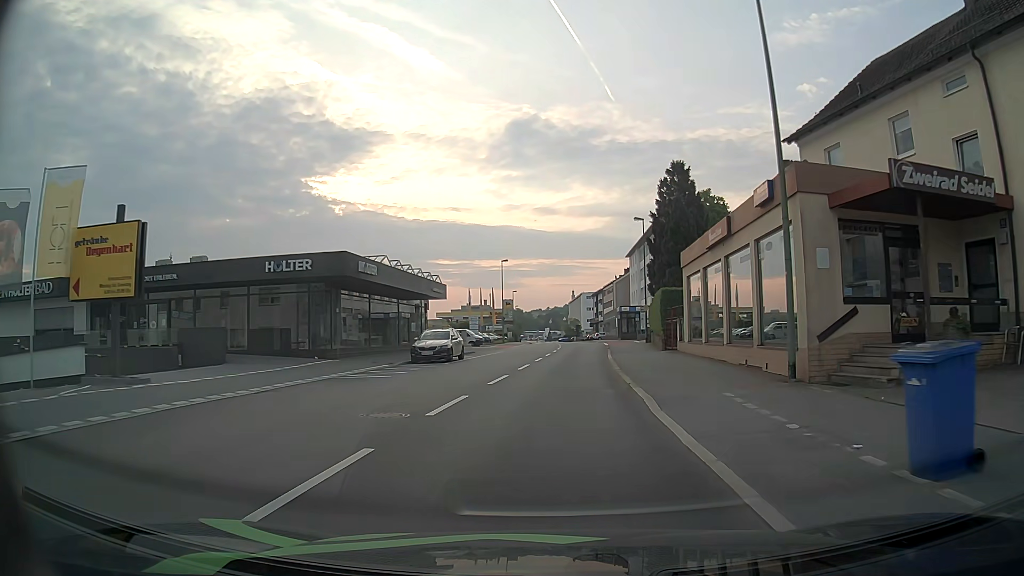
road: tertiary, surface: asphalt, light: Day
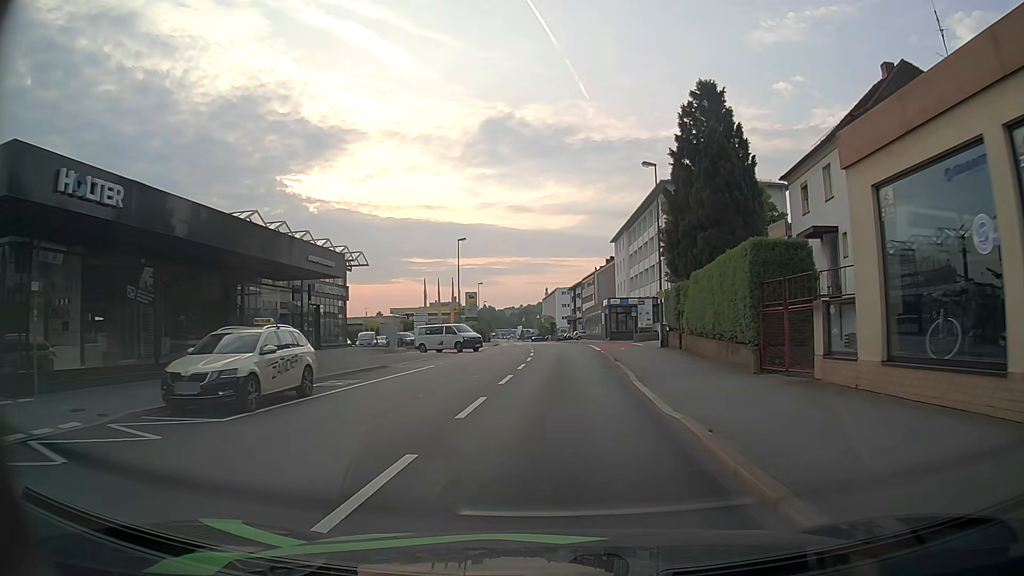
(+0.3, +18.4) m; +2°
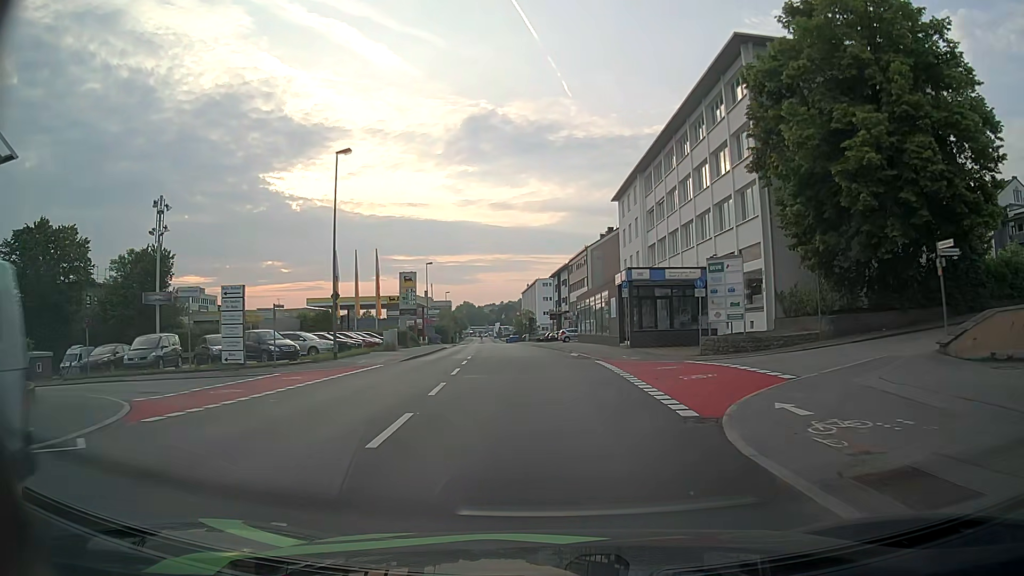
(+0.9, +32.8) m; +2°
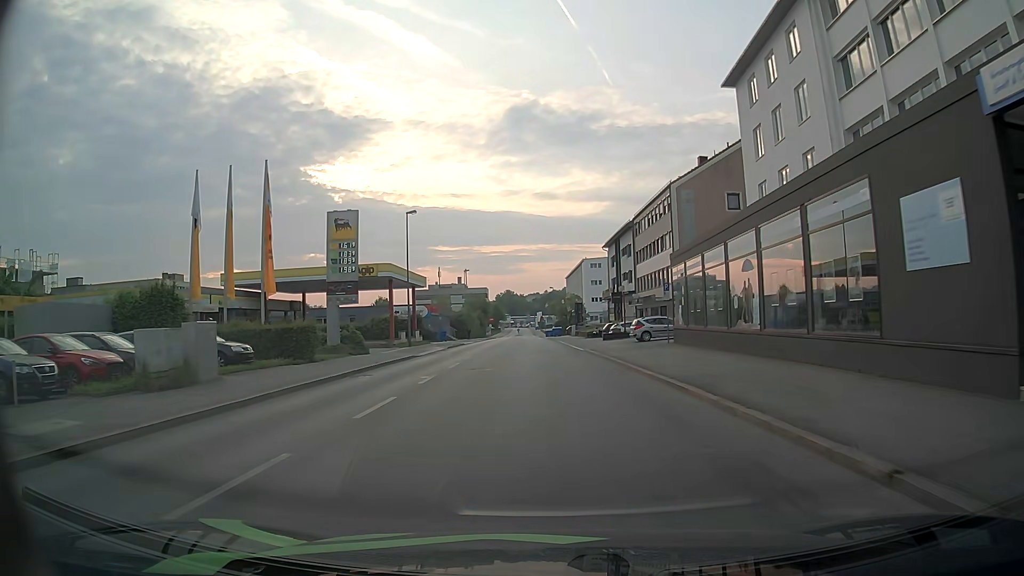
(-1.2, +33.5) m; -3°
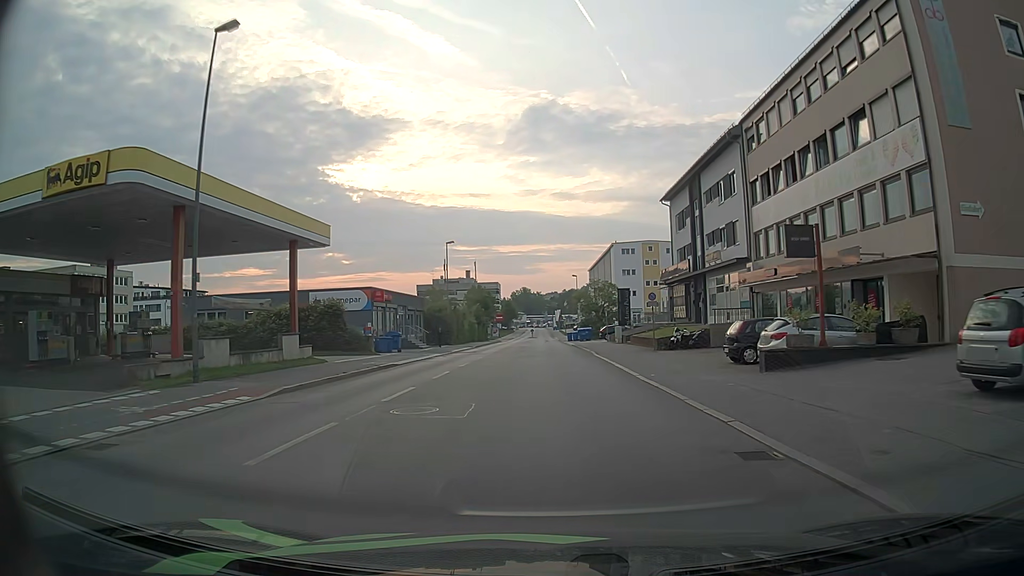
(-1.0, +34.3) m; -2°
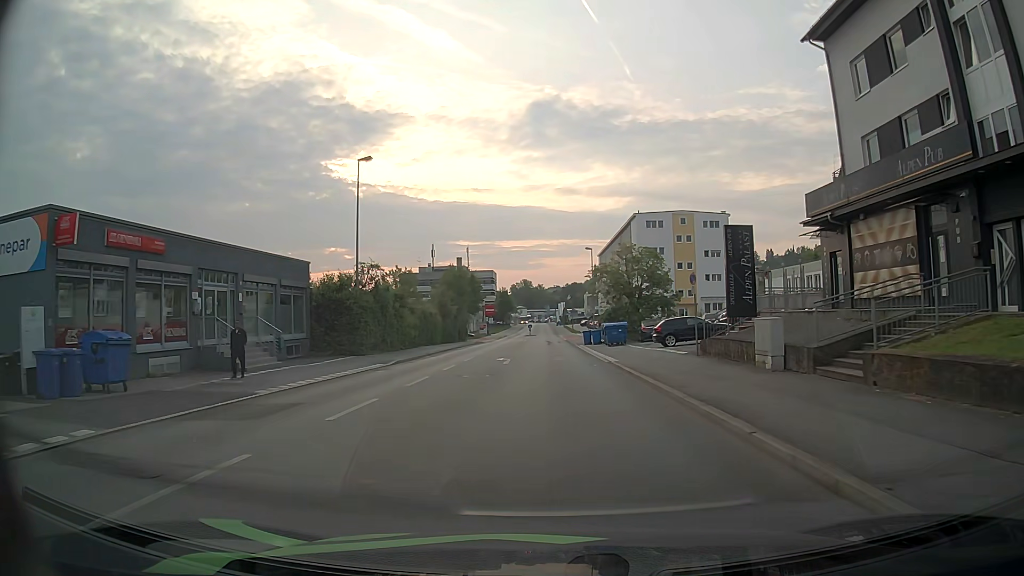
(-0.2, +32.9) m; -1°
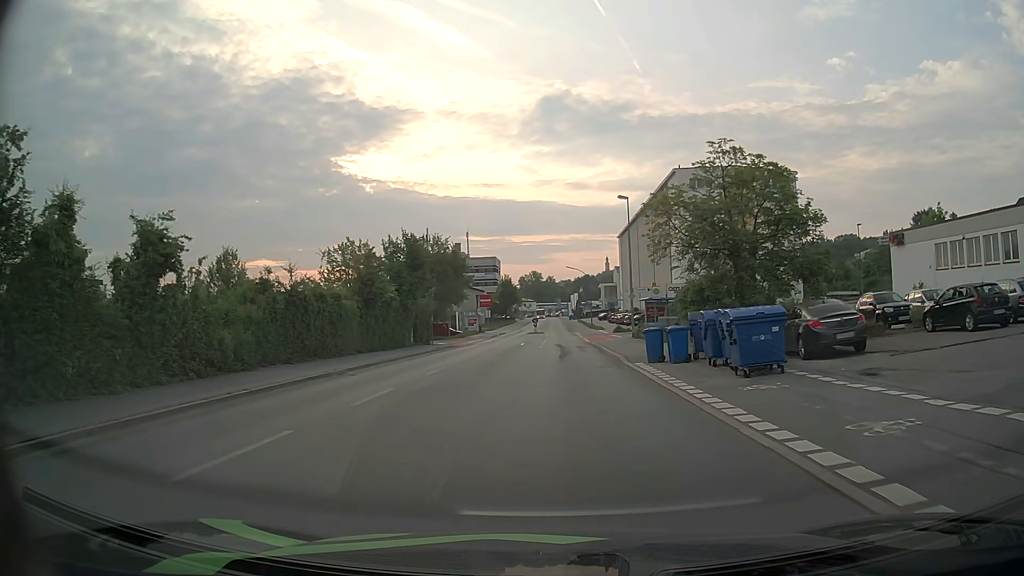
(0.0, +28.5) m; 0°
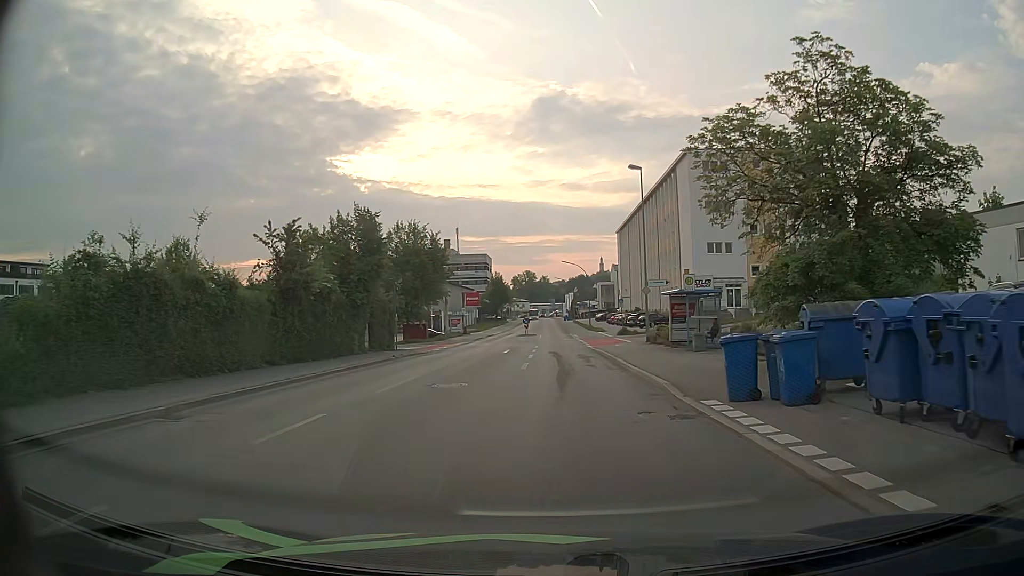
(0.0, +10.0) m; 0°
(0, +10) (0, +20) (0, +30) (+1, +40) (+5, +49) (+15, +51) (+25, +50) (+35, +50) (+45, +50) (+55, +50) m
